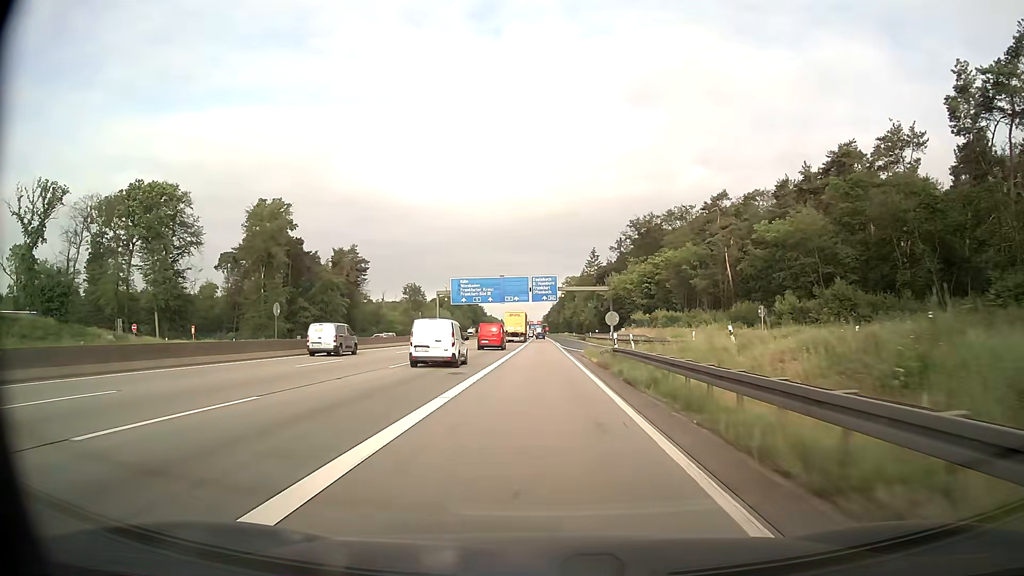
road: motorway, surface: asphalt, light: Day
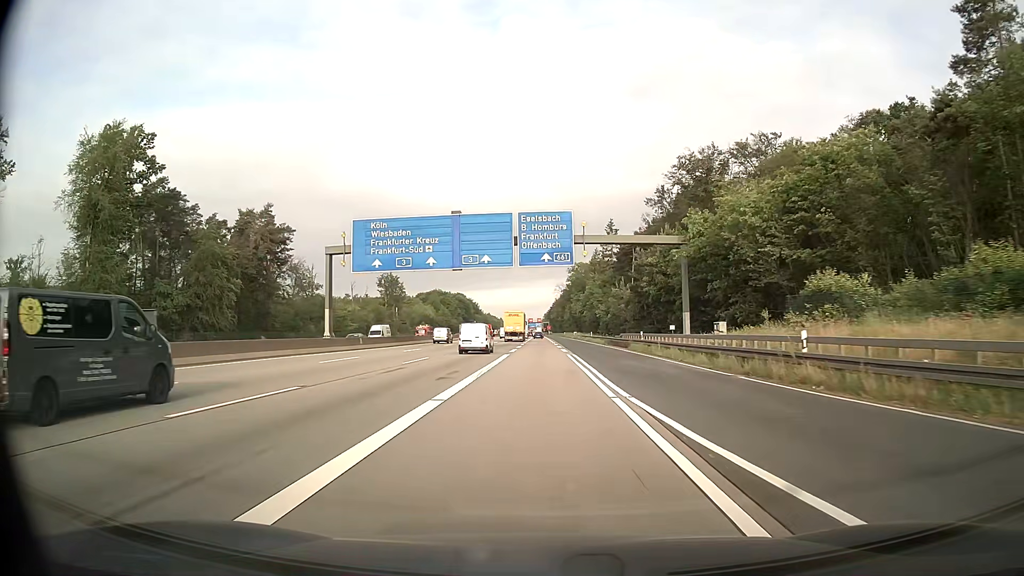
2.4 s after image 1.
(+0.1, +51.8) m; 0°
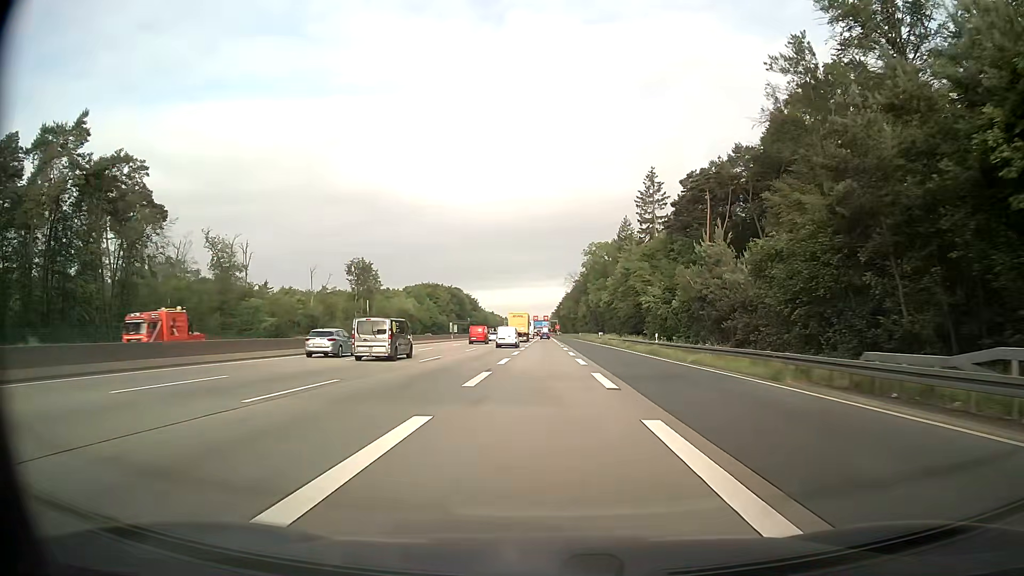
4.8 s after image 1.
(-0.3, +52.1) m; -1°
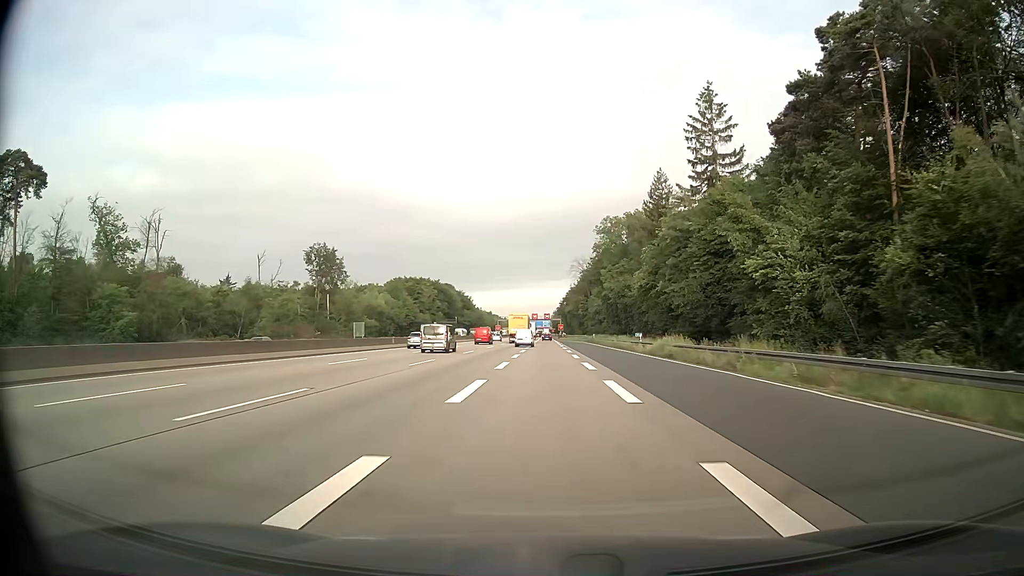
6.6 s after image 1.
(-0.1, +39.3) m; 0°
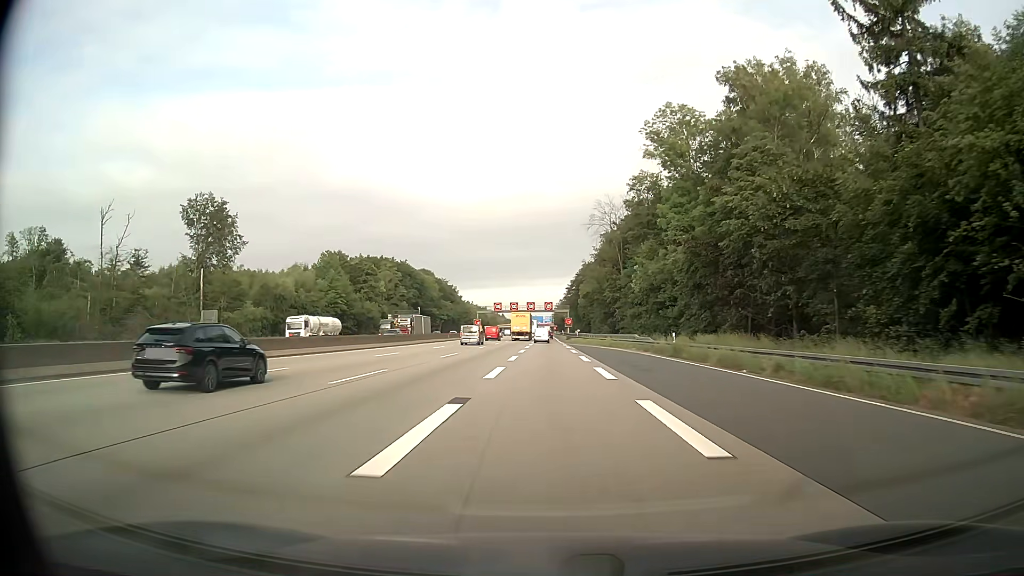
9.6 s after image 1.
(-0.1, +65.7) m; 0°
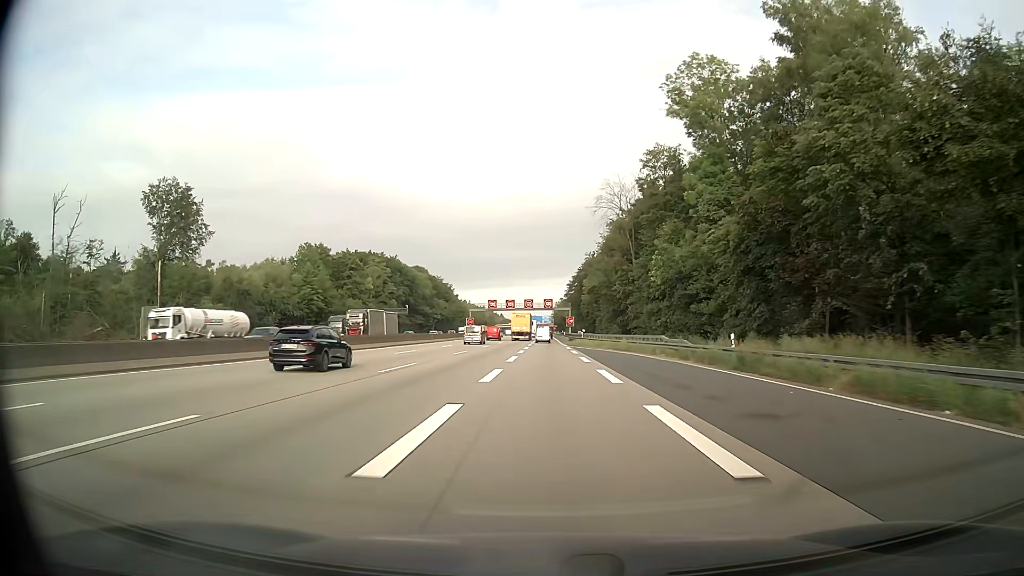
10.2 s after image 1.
(0.0, +13.0) m; 0°
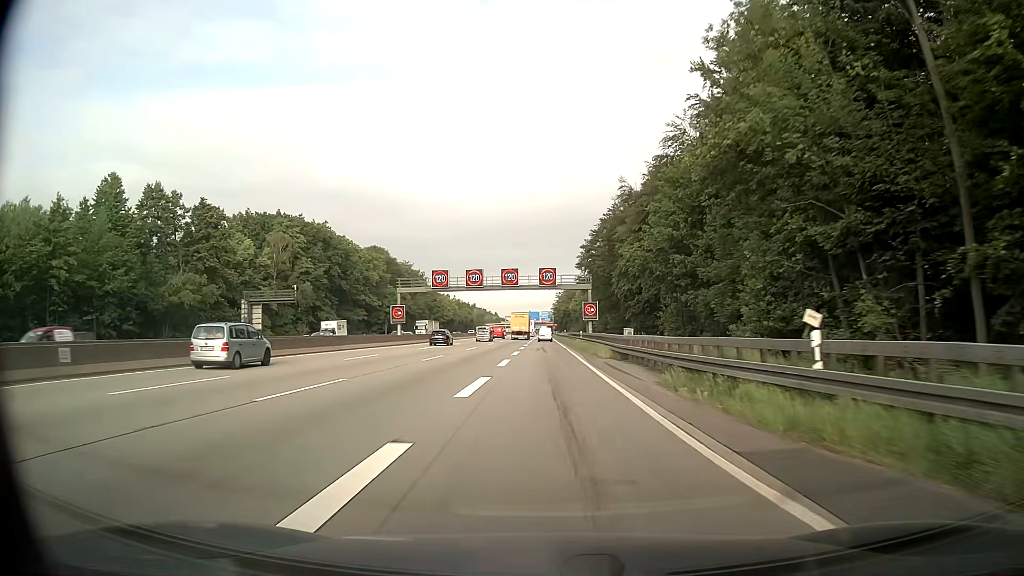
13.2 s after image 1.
(0.0, +64.3) m; 0°
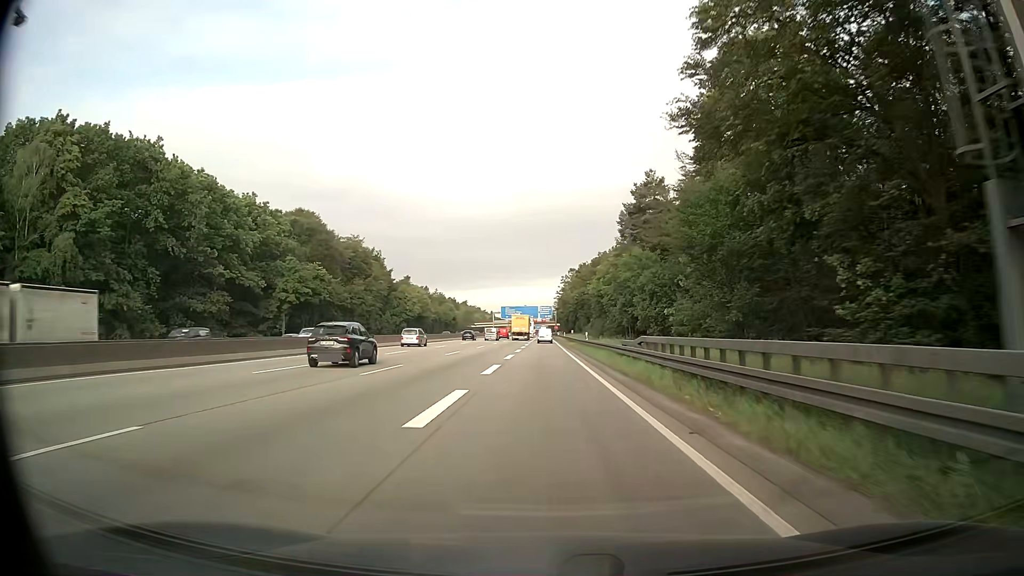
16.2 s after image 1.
(+0.1, +64.4) m; 0°
(0, +10) (0, +20) (0, +30) (0, +40) (0, +50) (0, +60) (0, +70) (0, +80) (0, +90) (0, +100) m
